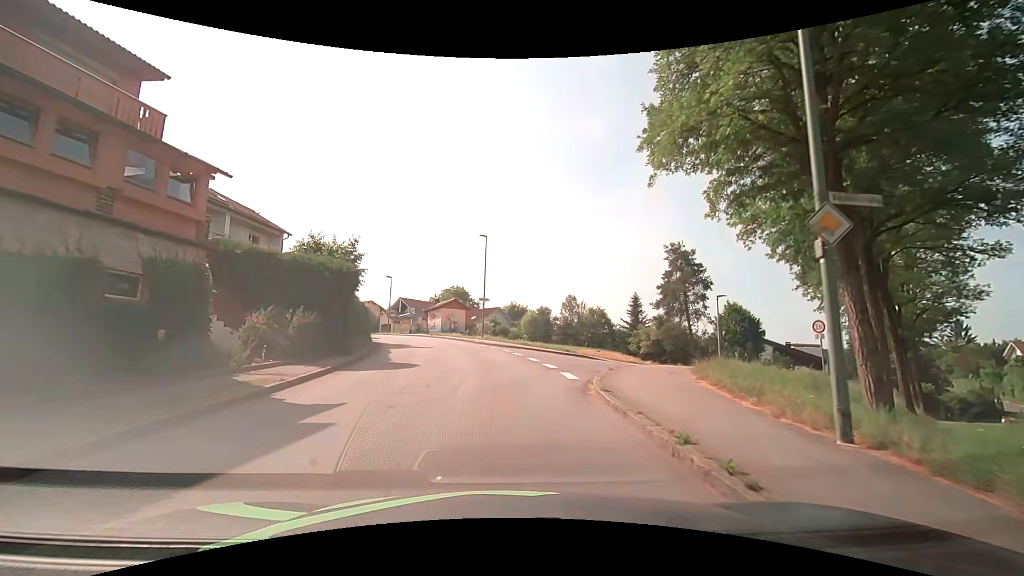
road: unclassified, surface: asphalt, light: Day
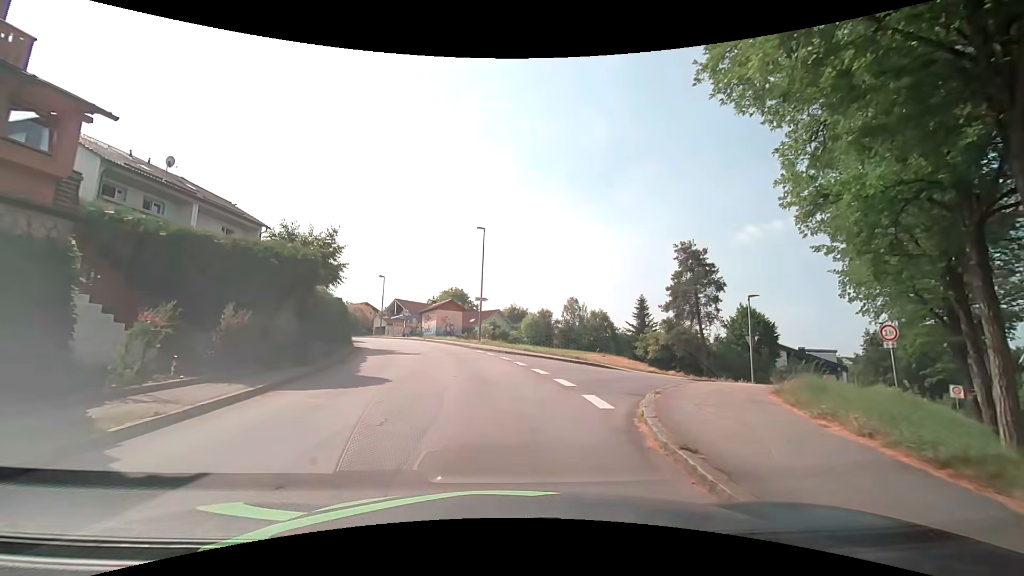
(0.0, +4.0) m; +1°
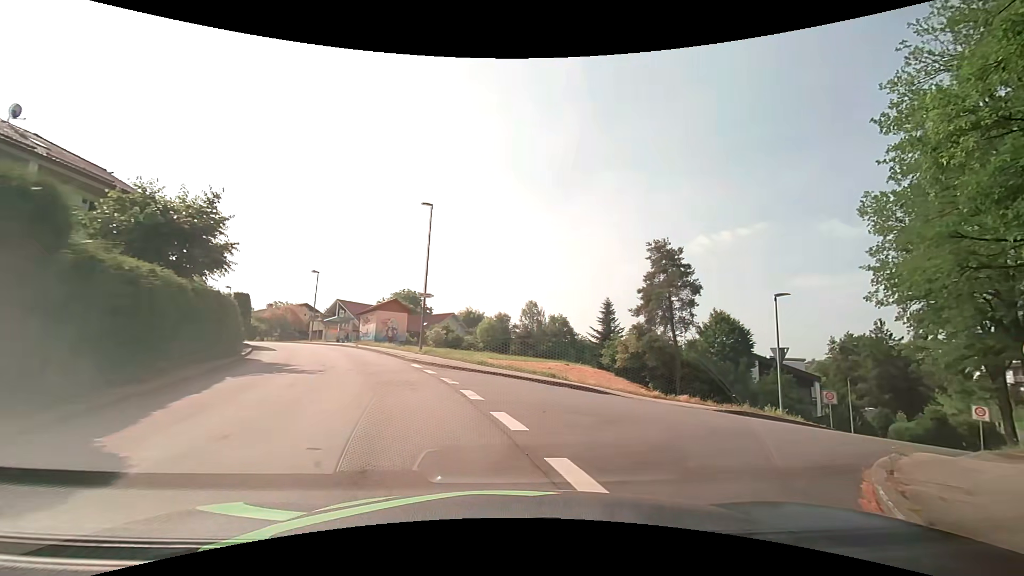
(+0.1, +7.4) m; +5°
